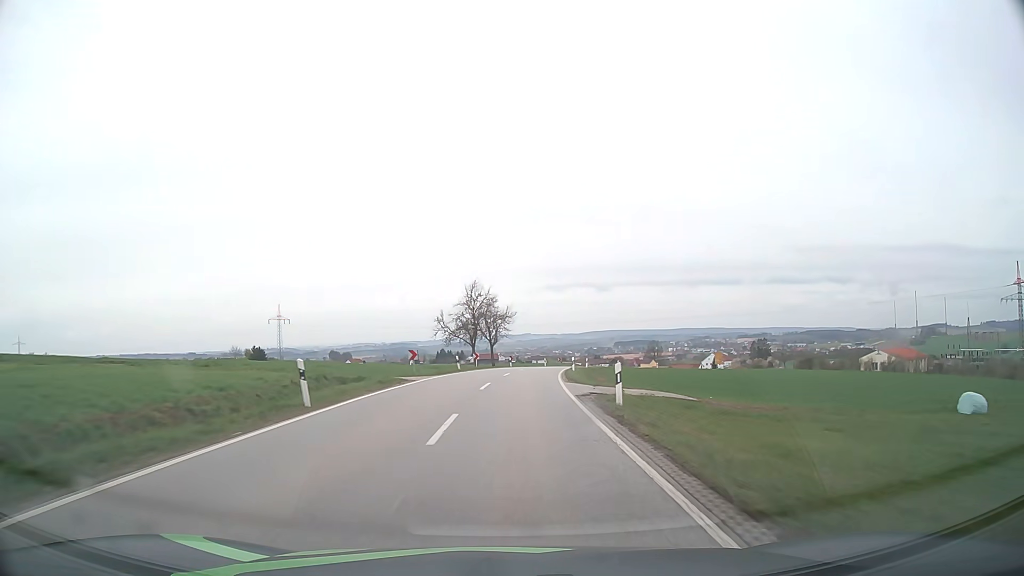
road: secondary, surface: asphalt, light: Day
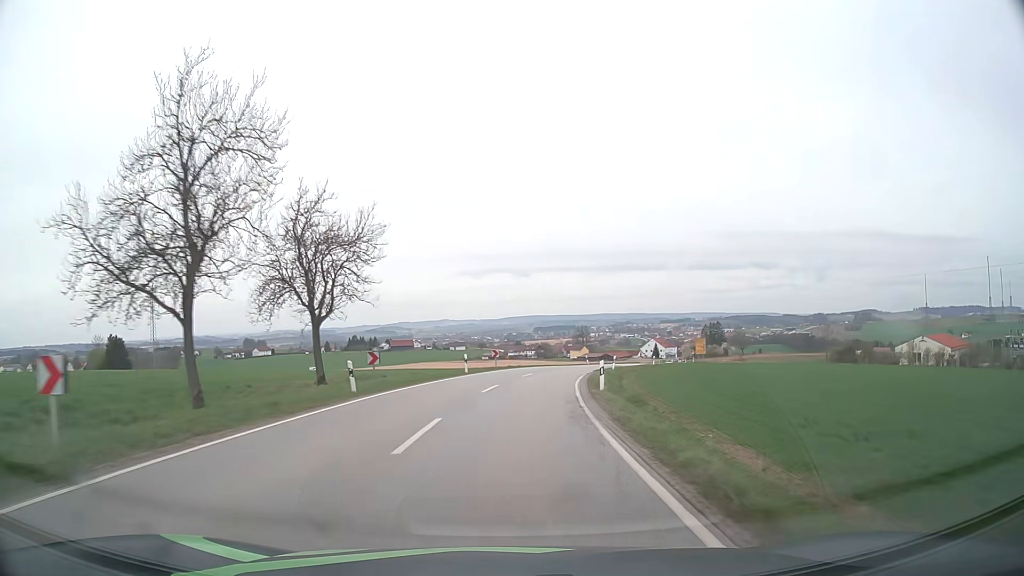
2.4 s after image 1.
(+2.3, +47.7) m; +7°
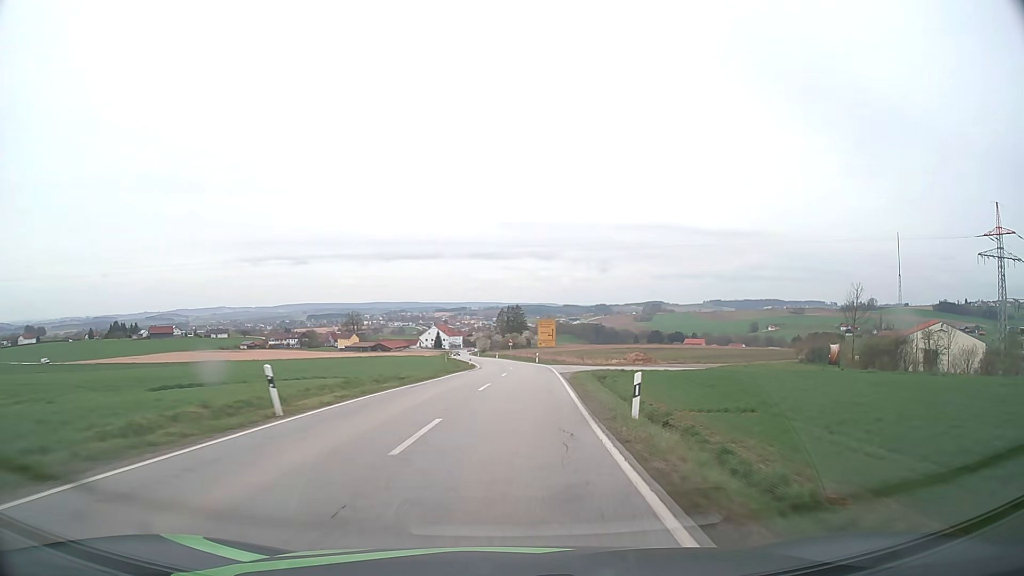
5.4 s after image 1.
(+8.2, +57.2) m; +19°
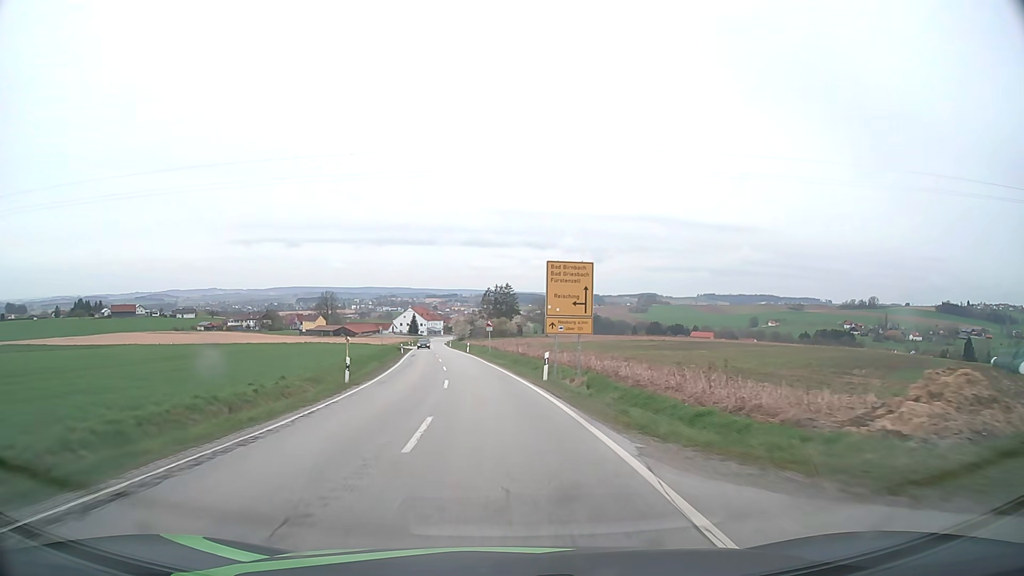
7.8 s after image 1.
(+1.8, +47.2) m; +1°
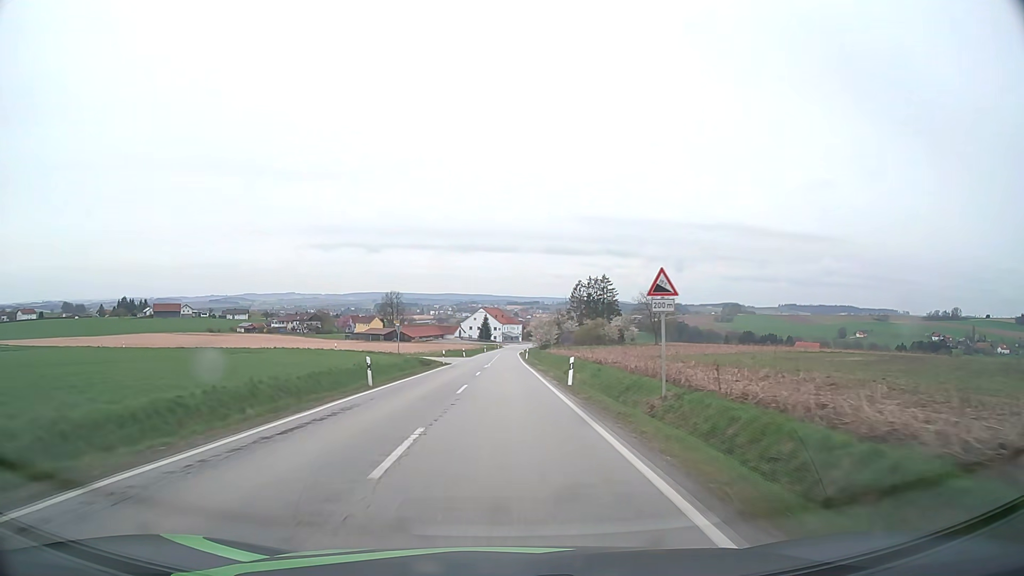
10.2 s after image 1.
(-3.2, +49.2) m; -7°
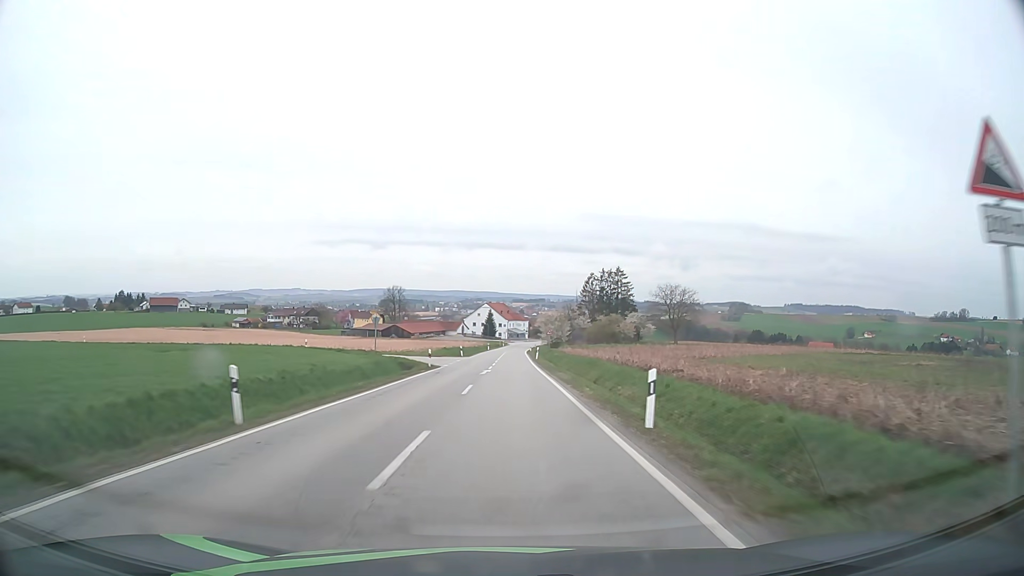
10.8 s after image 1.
(-0.1, +12.6) m; 0°
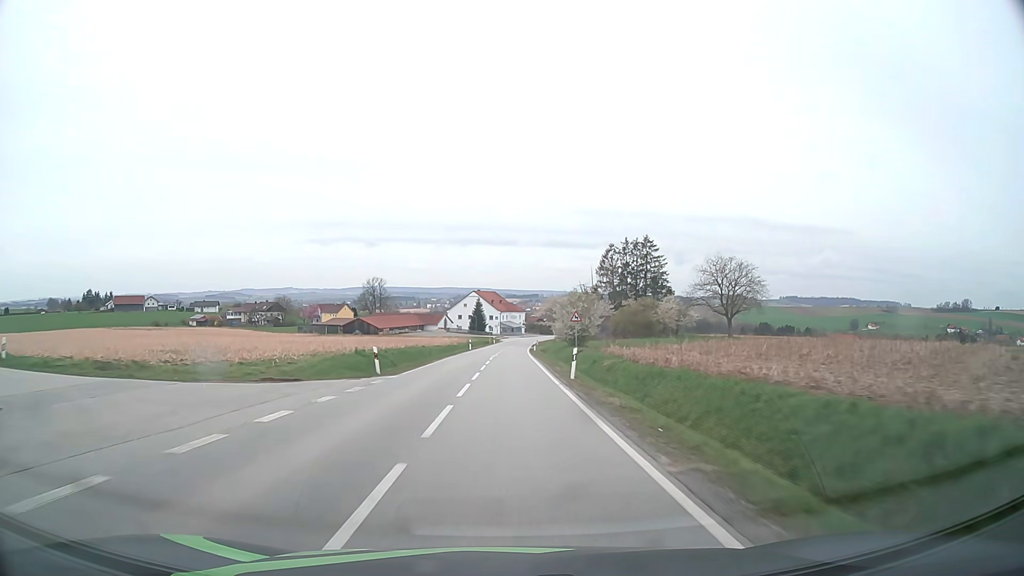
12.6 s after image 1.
(+0.3, +38.5) m; +1°
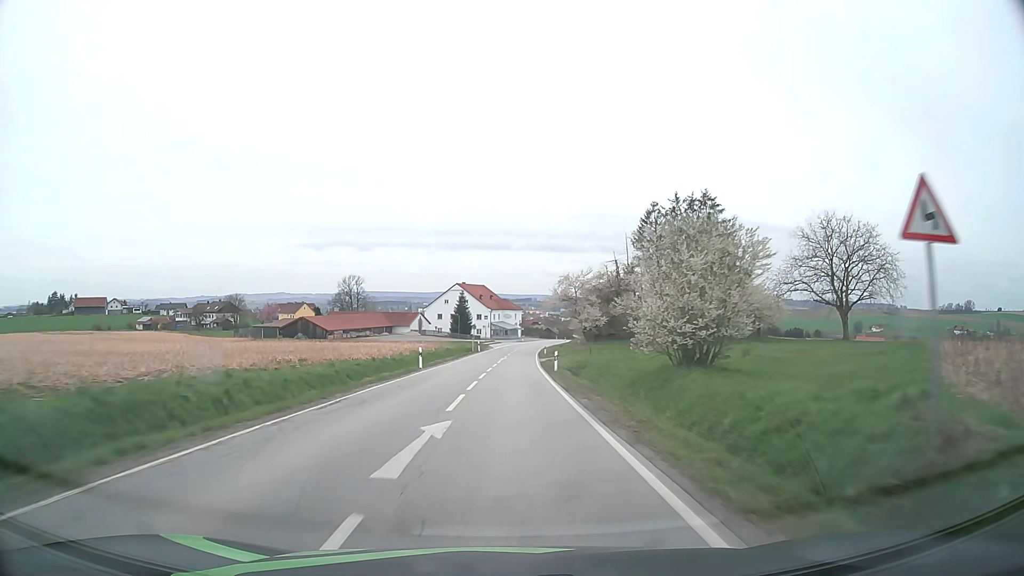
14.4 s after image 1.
(+0.2, +38.3) m; +1°
(0, +10) (0, +20) (0, +30) (0, +40) (+1, +50) (+1, +60) (+2, +70) (+3, +80) (+3, +90) (+4, +100) m
